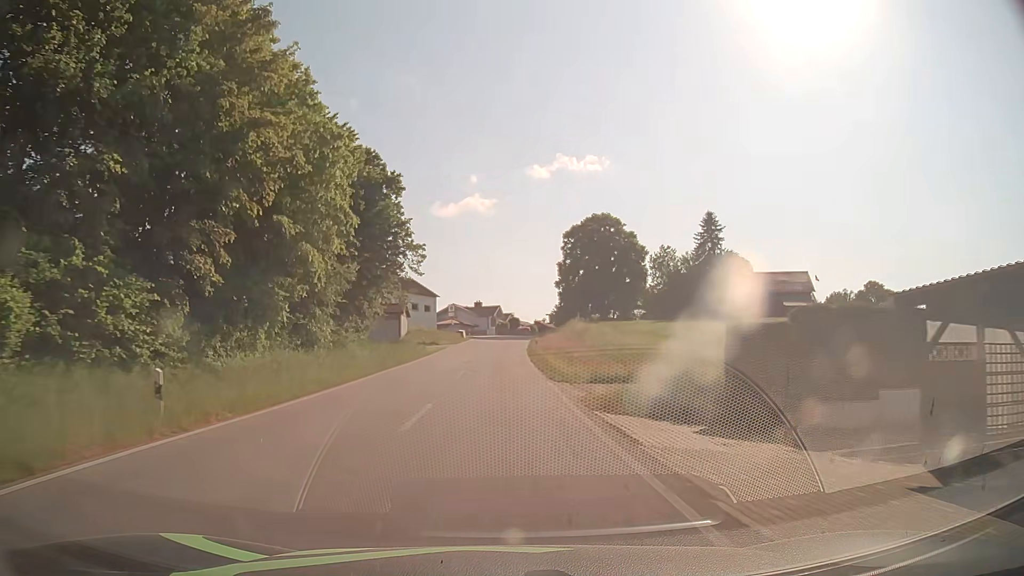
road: tertiary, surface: asphalt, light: Day
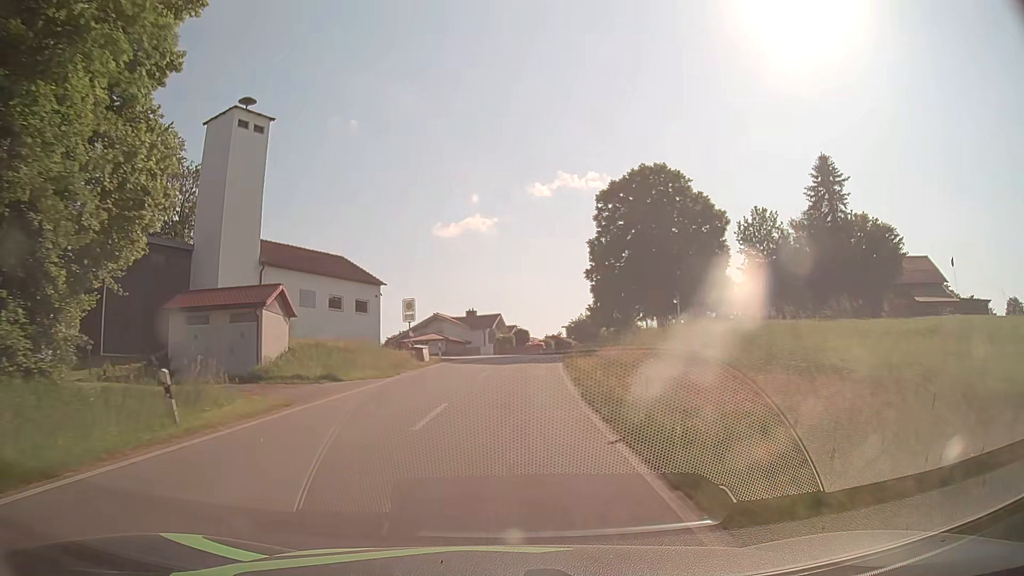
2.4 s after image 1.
(-0.2, +36.2) m; 0°
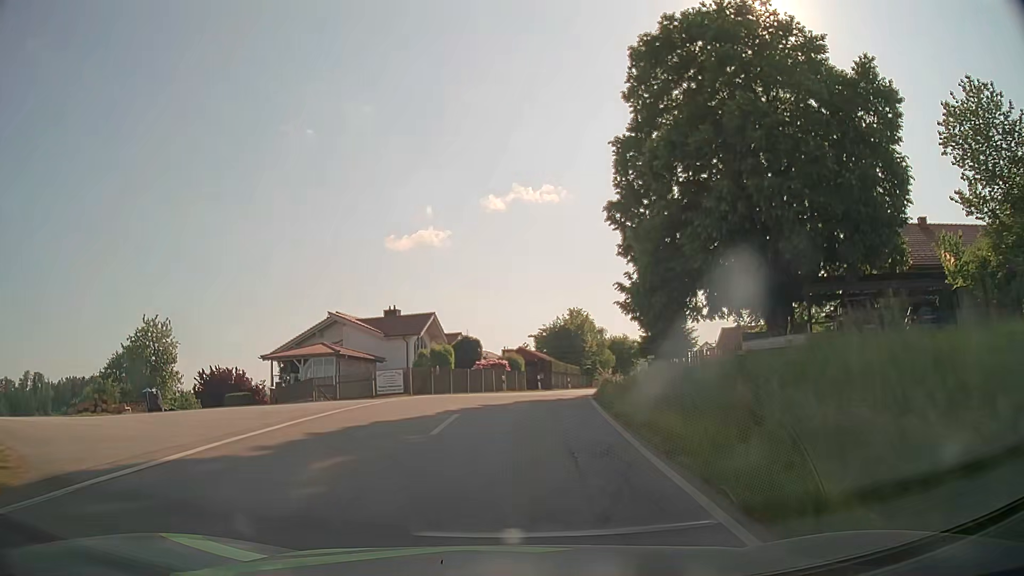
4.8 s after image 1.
(+0.9, +35.9) m; +4°
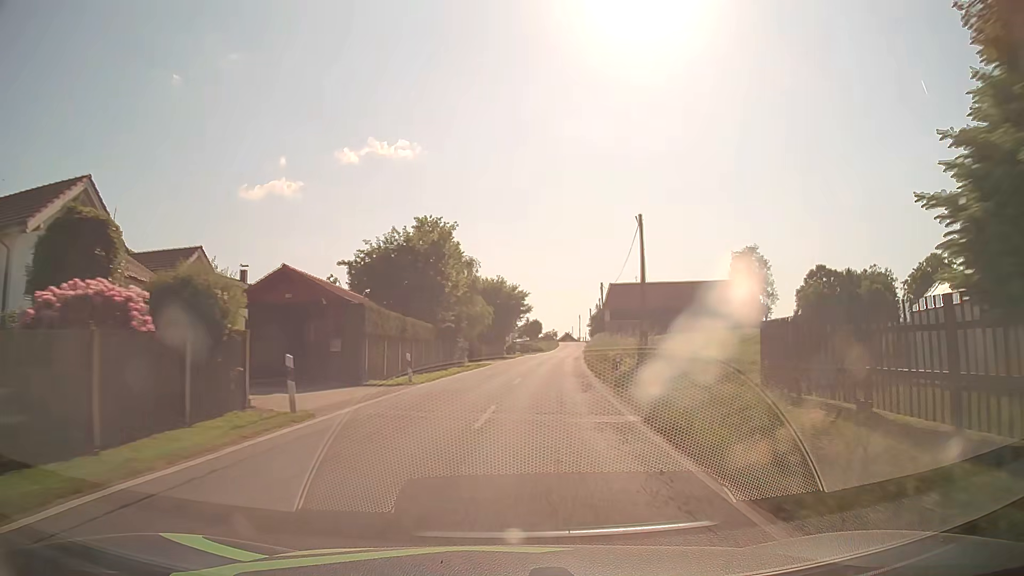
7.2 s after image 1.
(+2.8, +36.3) m; +13°
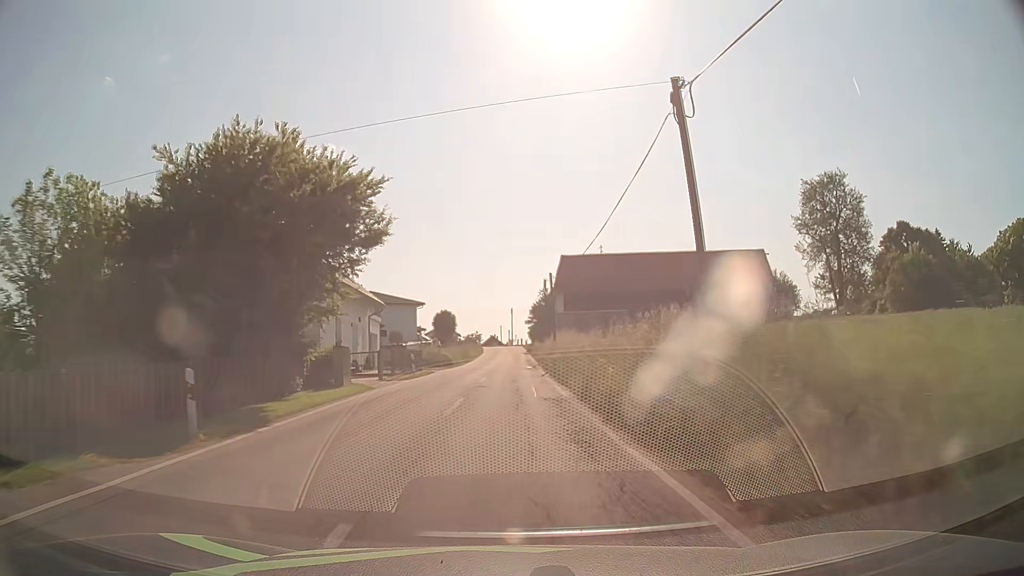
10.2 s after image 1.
(+3.9, +46.2) m; +7°
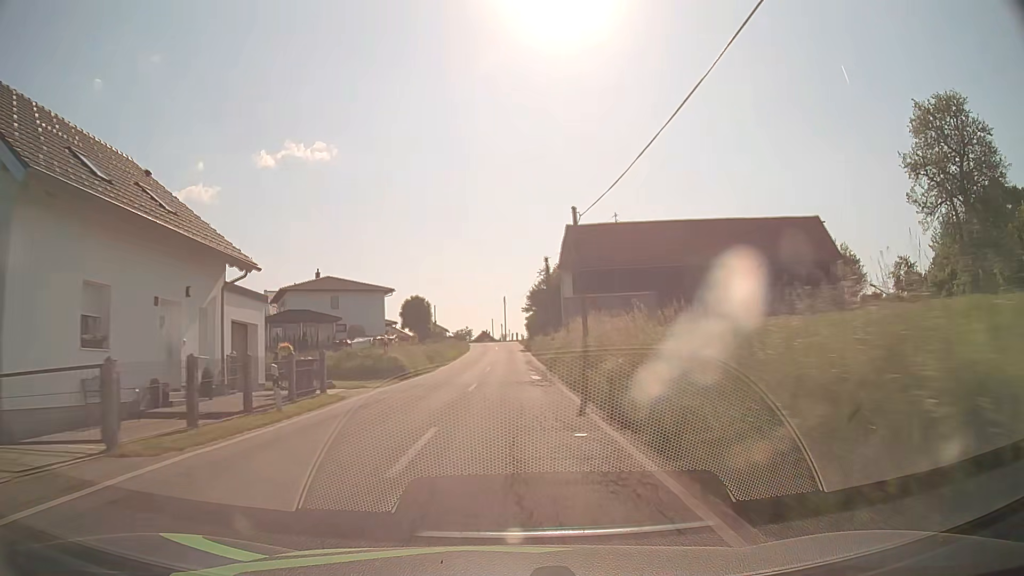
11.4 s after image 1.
(+0.2, +18.4) m; +1°
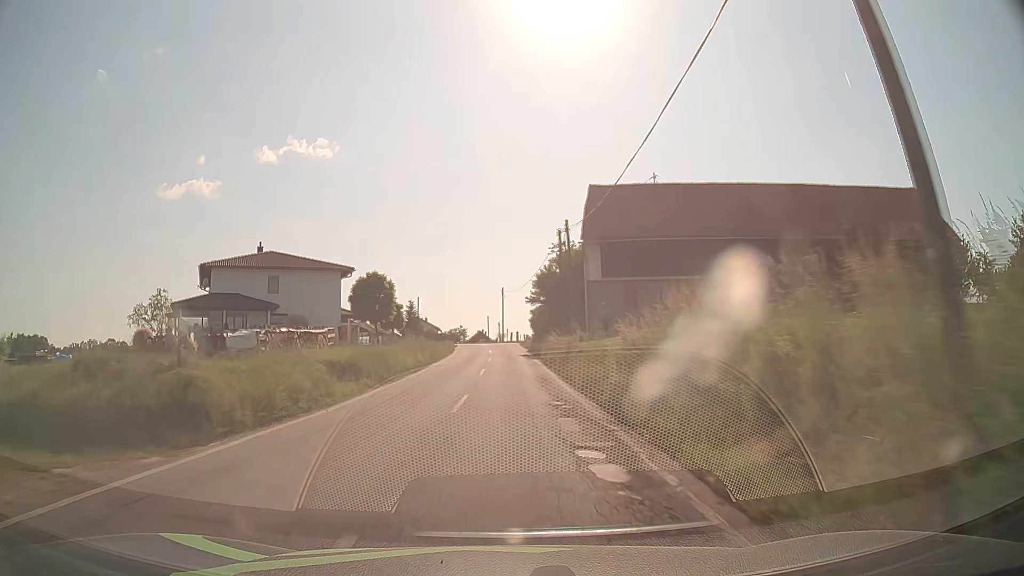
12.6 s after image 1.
(-0.2, +18.3) m; 0°
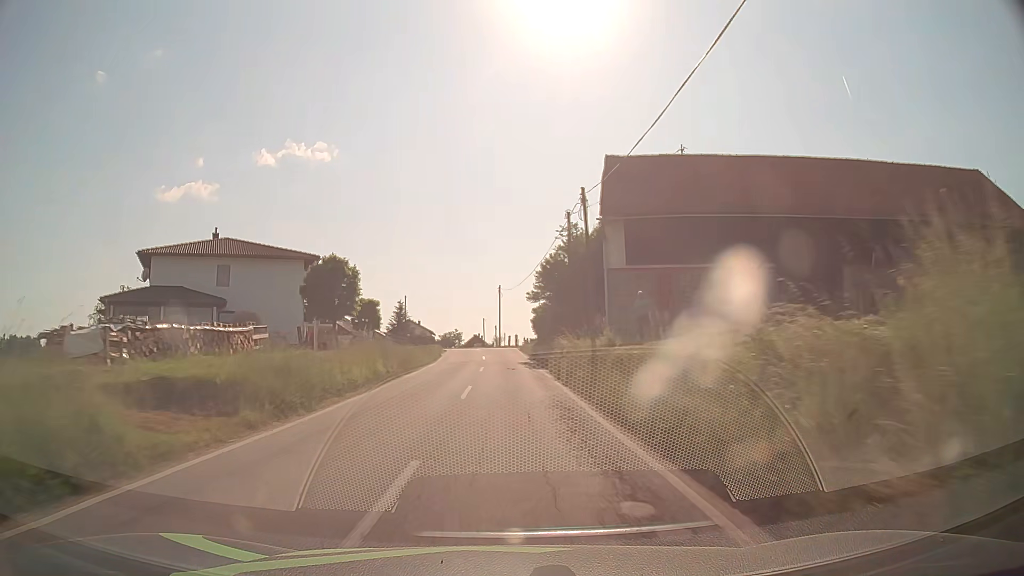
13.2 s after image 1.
(0.0, +9.2) m; 0°
